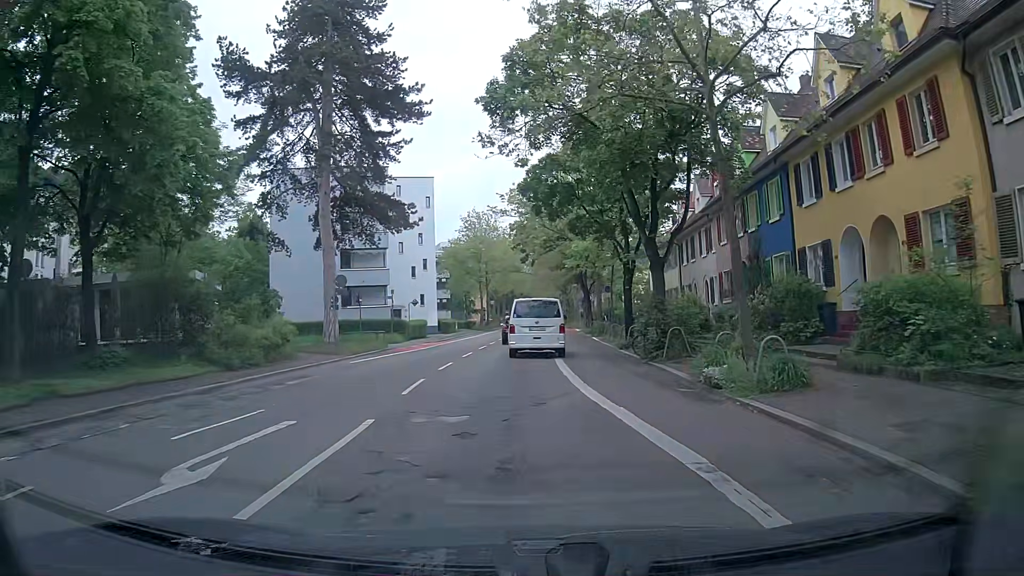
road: secondary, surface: asphalt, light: Day
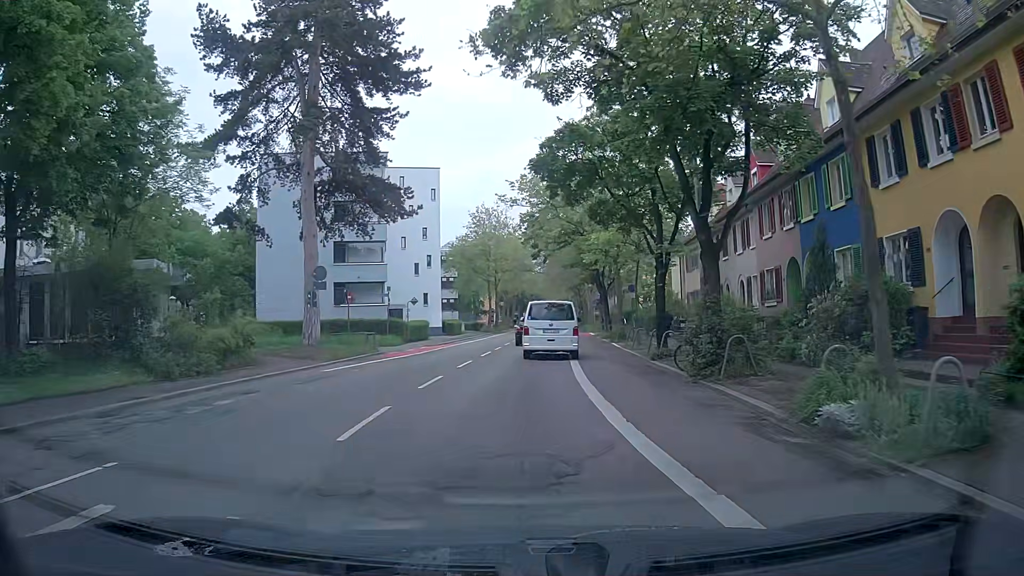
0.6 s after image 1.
(-0.1, +4.8) m; -1°
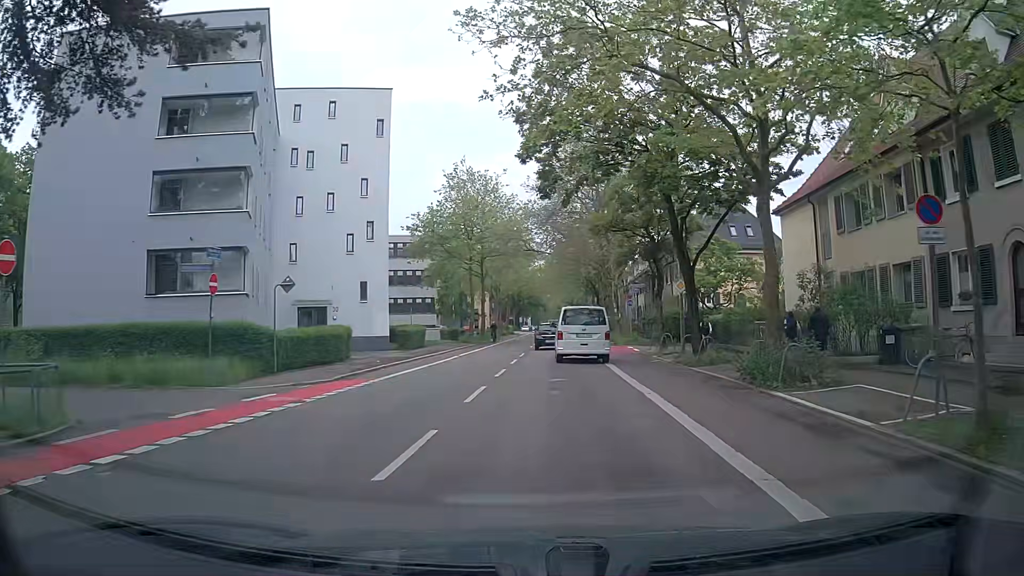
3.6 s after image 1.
(-0.3, +24.8) m; +1°
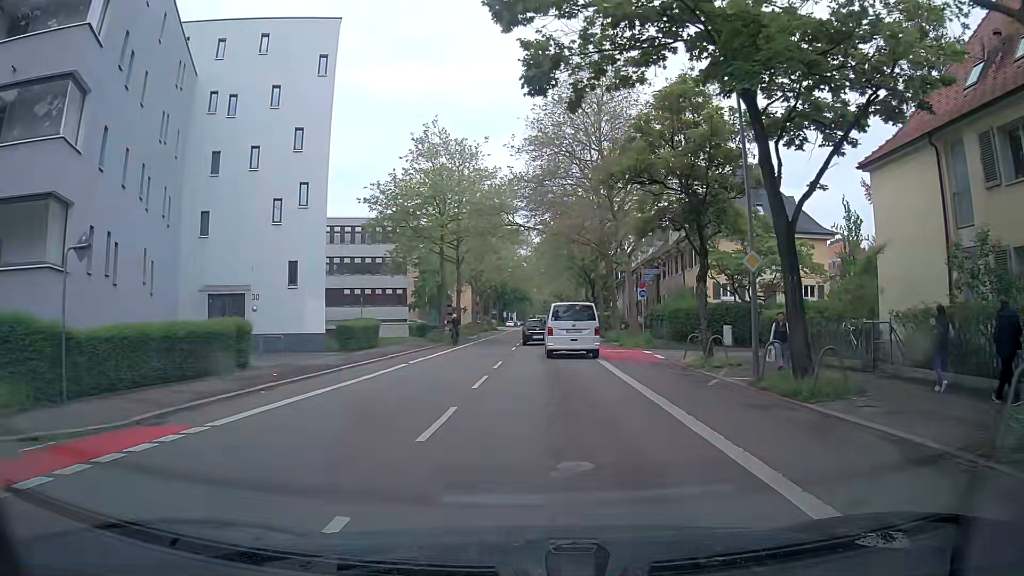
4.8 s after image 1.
(-0.1, +10.3) m; 0°
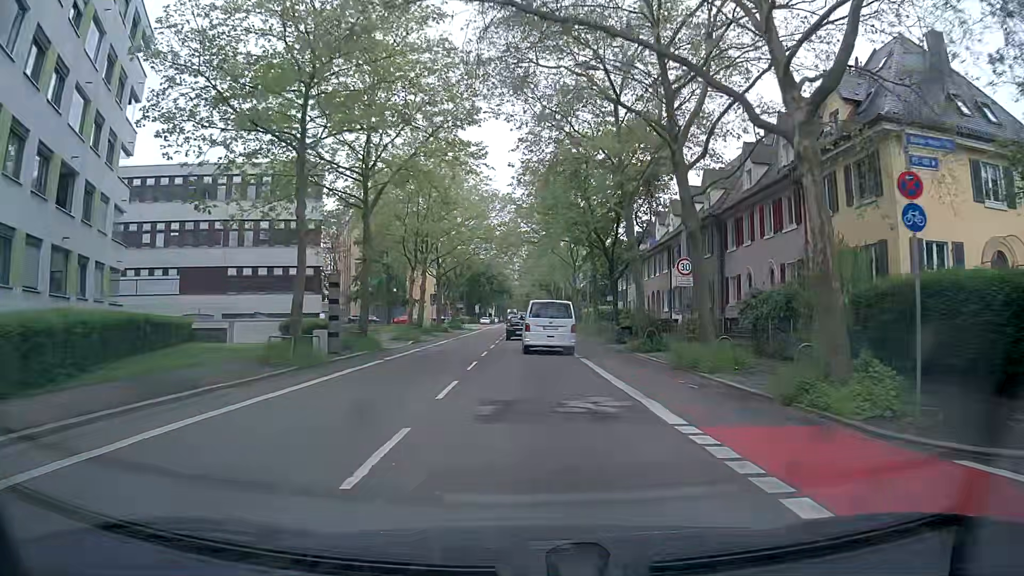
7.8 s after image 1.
(+0.3, +26.8) m; +1°
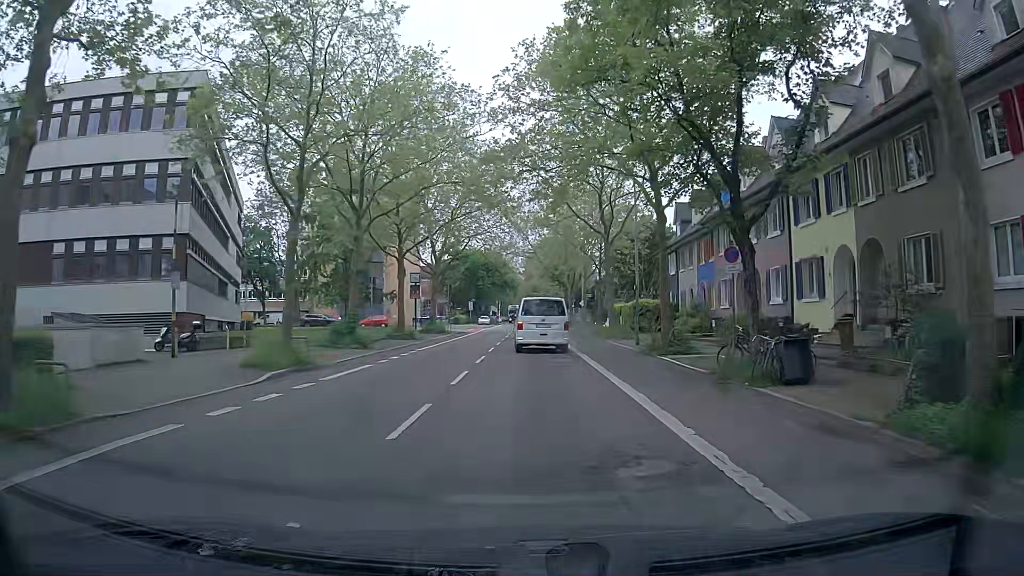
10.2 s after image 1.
(-0.2, +22.1) m; 0°
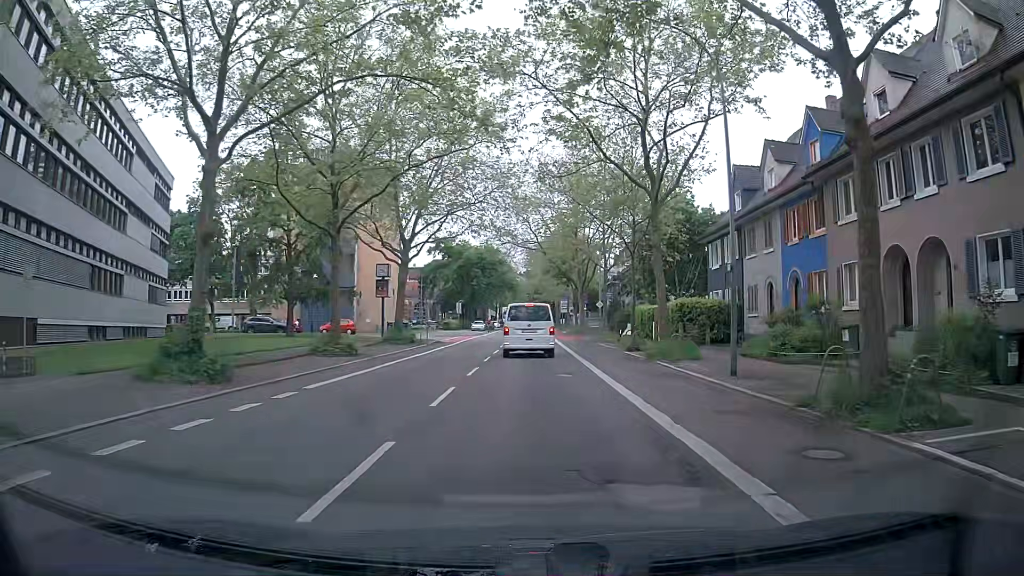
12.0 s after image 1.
(-0.3, +15.1) m; -2°
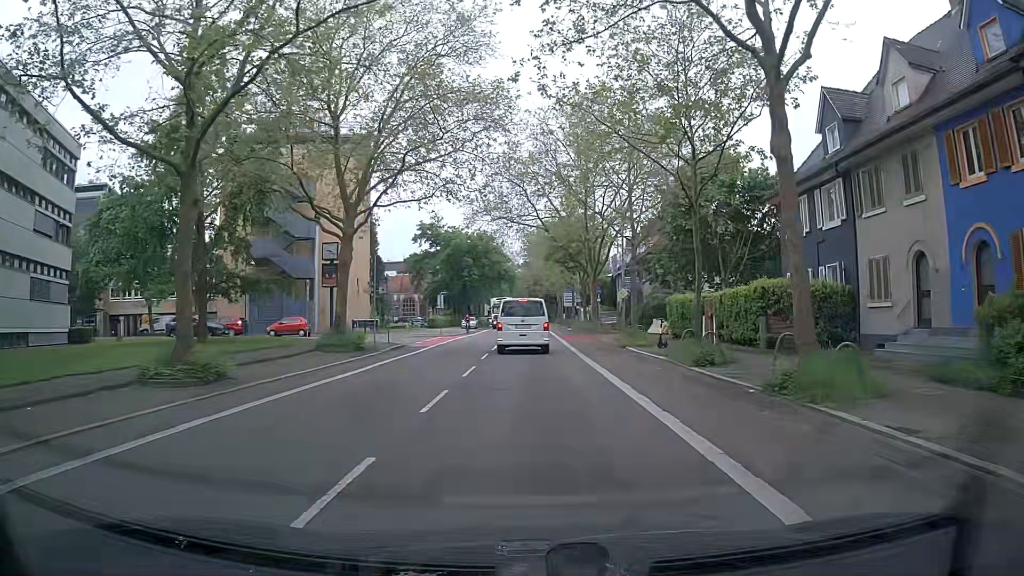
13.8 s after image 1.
(+0.3, +12.9) m; +2°
